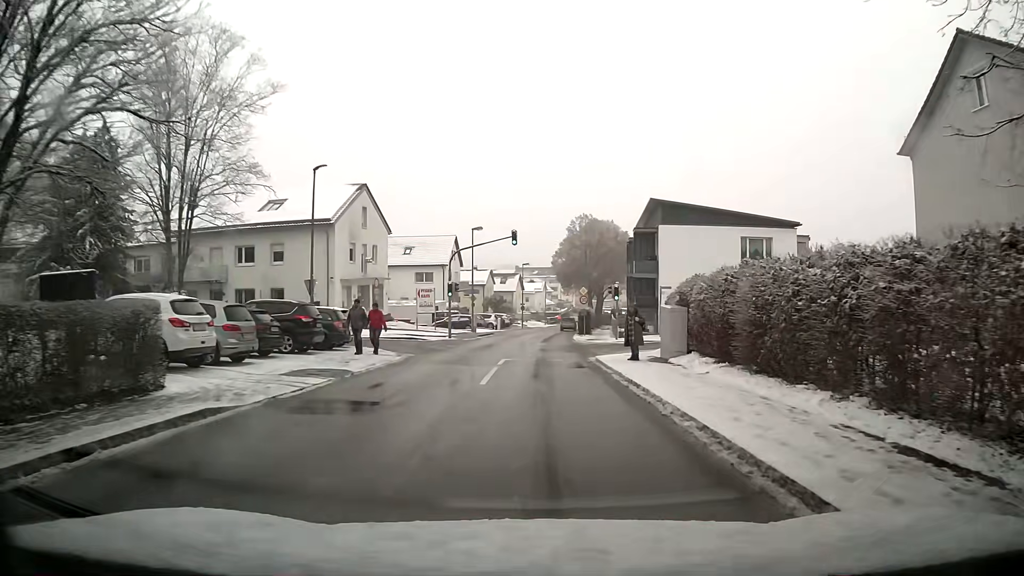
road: unclassified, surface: asphalt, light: Day
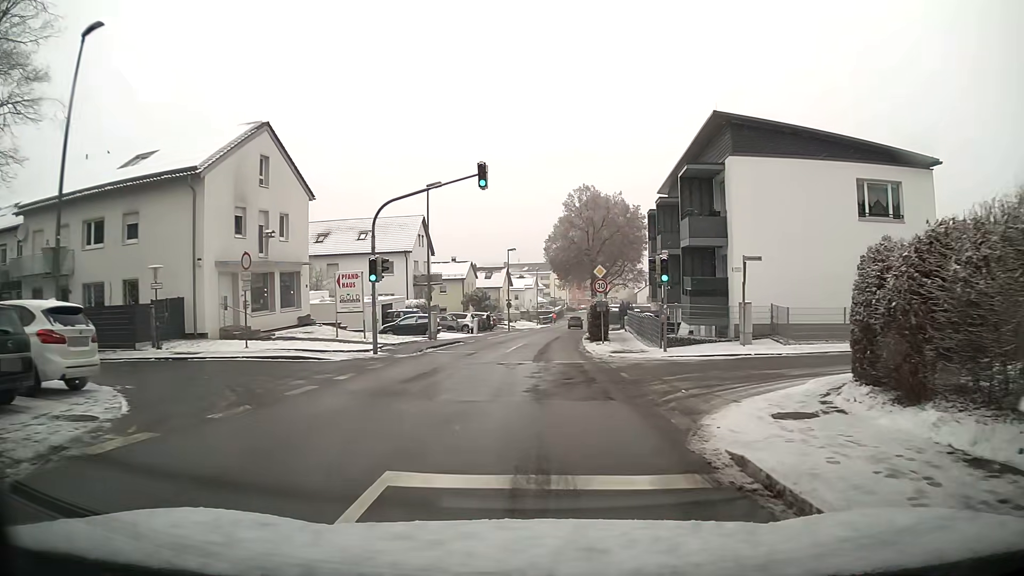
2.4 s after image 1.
(+0.4, +17.0) m; +1°
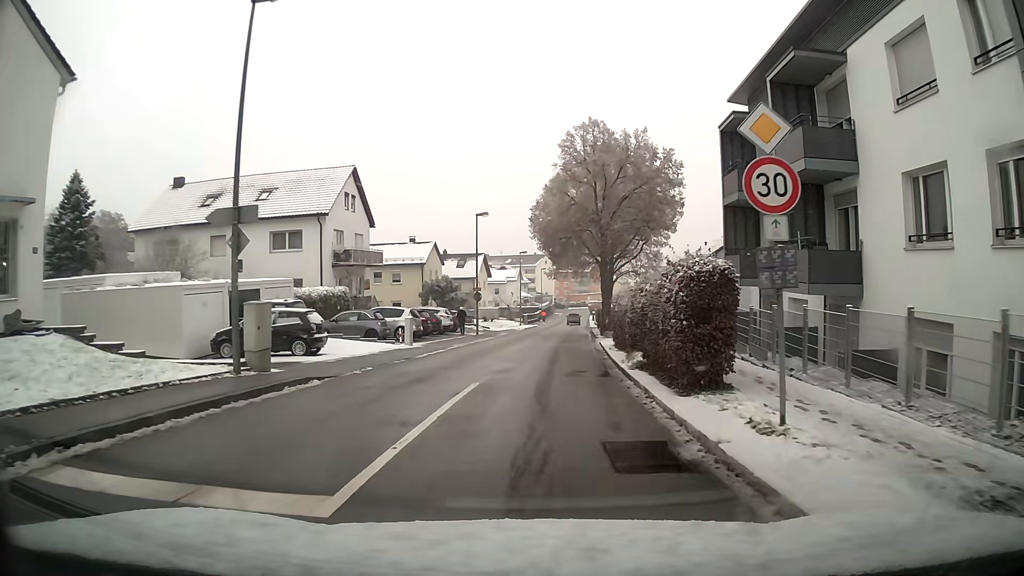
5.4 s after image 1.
(+0.2, +21.3) m; +1°
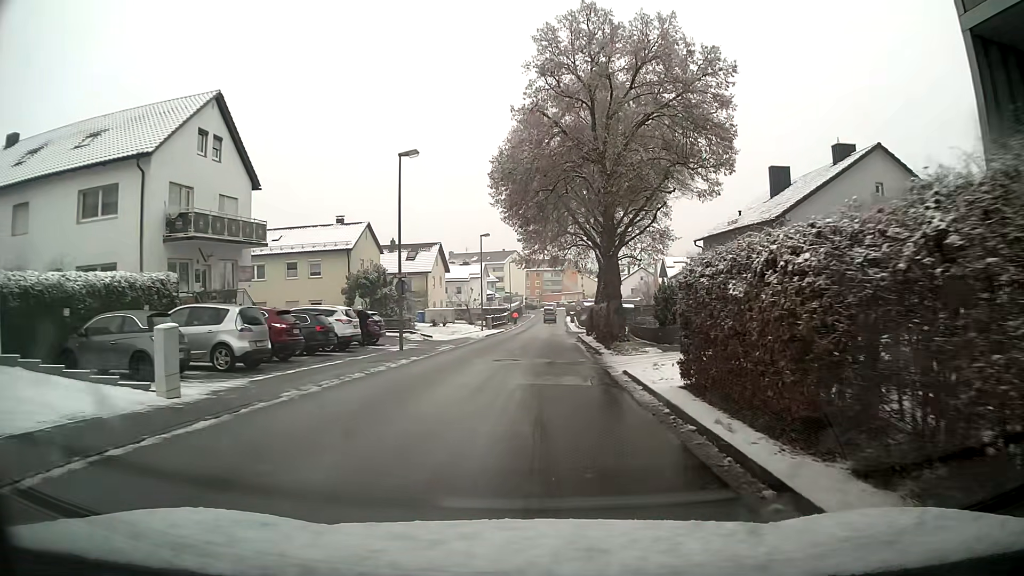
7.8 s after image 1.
(+0.3, +17.1) m; +3°
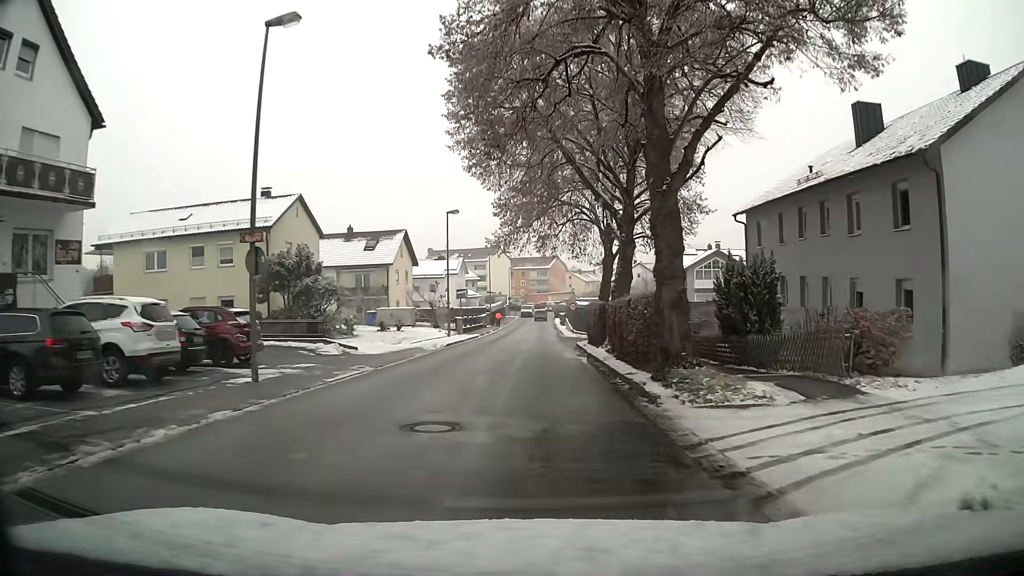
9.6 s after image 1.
(+0.2, +13.1) m; +1°
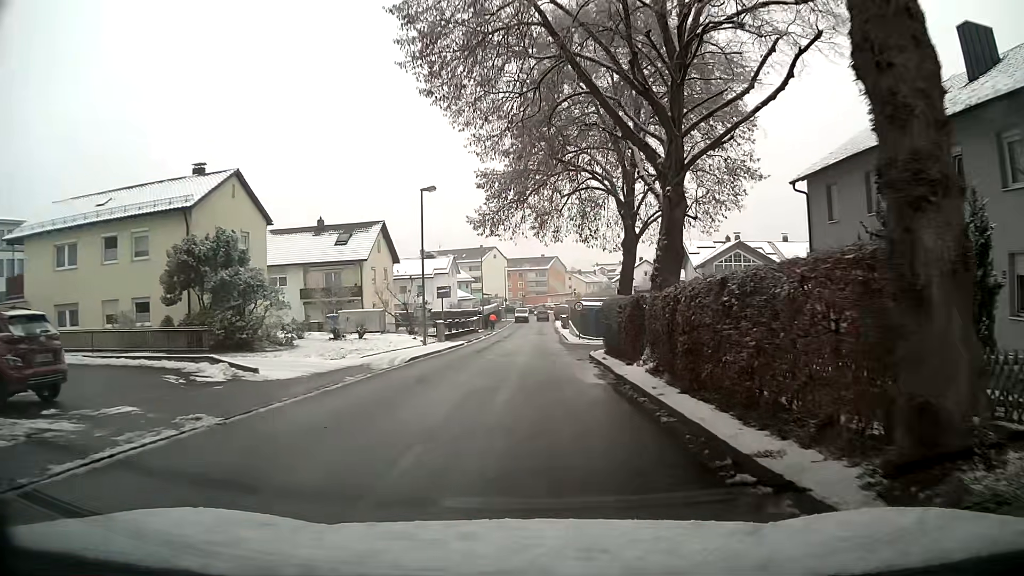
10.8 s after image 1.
(0.0, +8.9) m; 0°
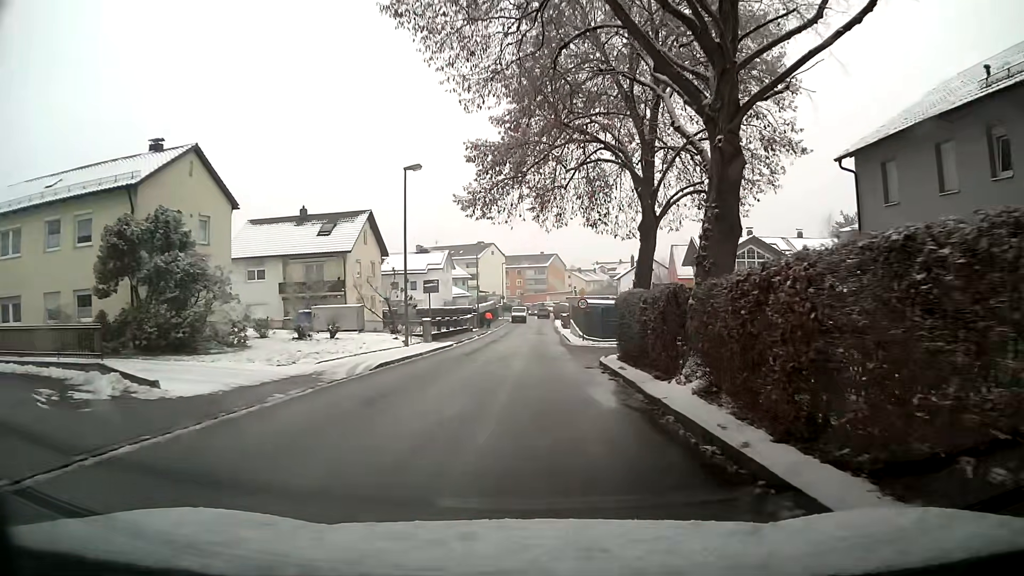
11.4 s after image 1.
(0.0, +4.5) m; 0°
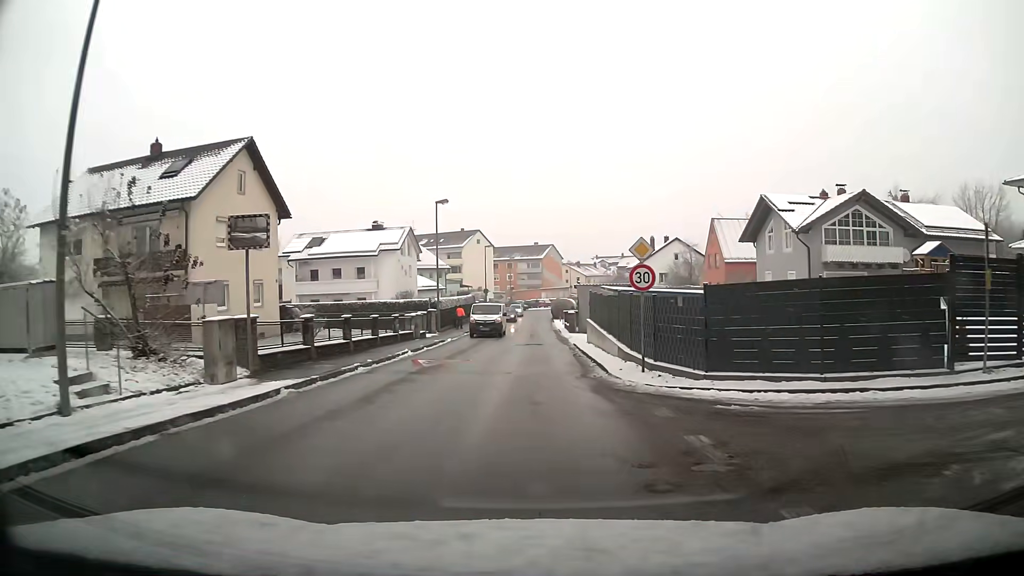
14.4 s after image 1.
(+0.1, +22.7) m; 0°
(0, +10) (0, +20) (0, +30) (0, +40) (0, +50) (0, +60) (0, +70) (+1, +80) (+2, +90) (+3, +100) m
